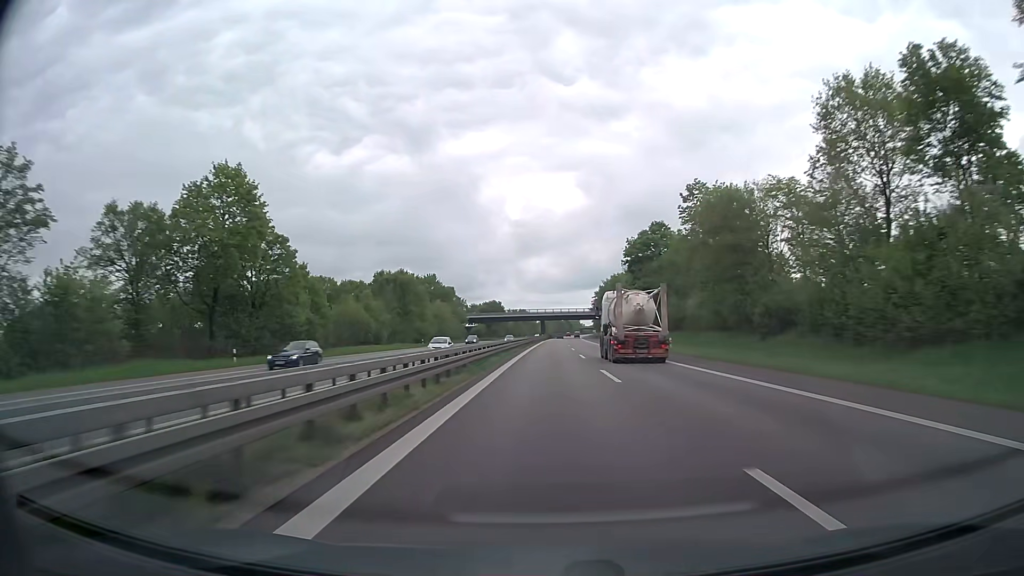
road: trunk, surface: asphalt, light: Day
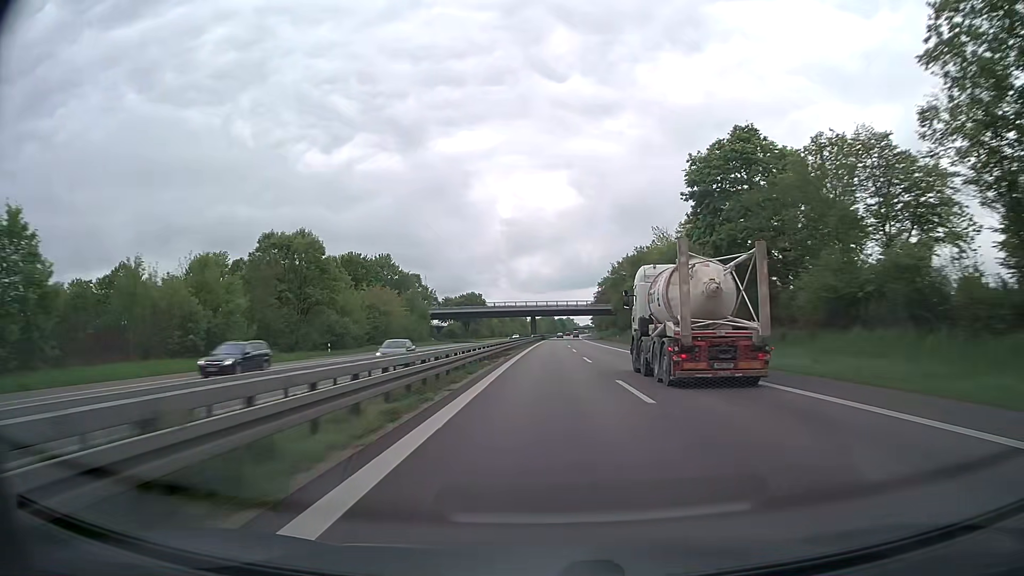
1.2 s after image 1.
(+0.2, +41.8) m; +1°
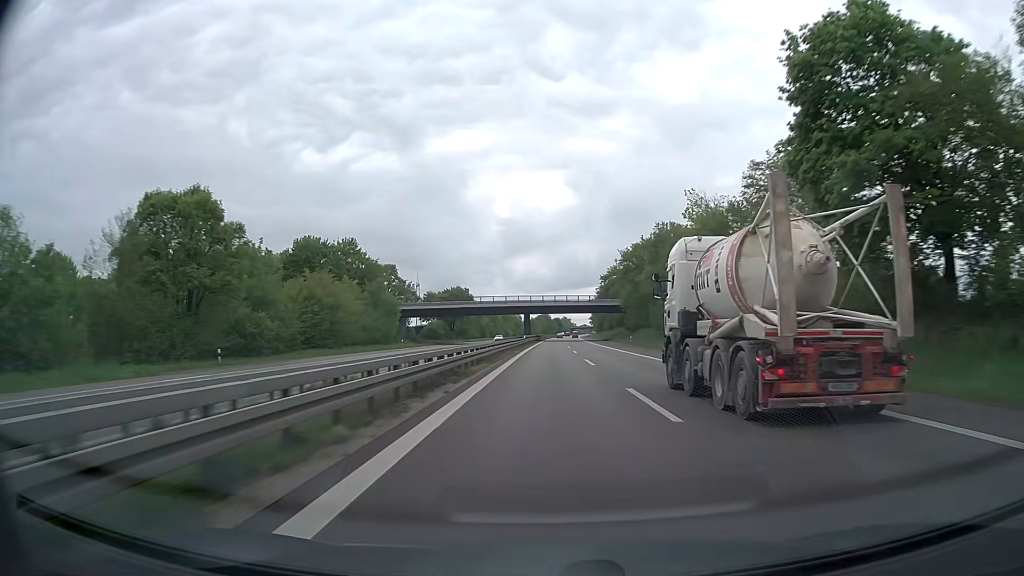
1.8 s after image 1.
(+0.1, +20.9) m; 0°
(0, +10) (0, +20) (0, +30) (0, +40) (0, +50) (0, +60) (+1, +70) (+1, +80) (+1, +90) (+1, +100) m
